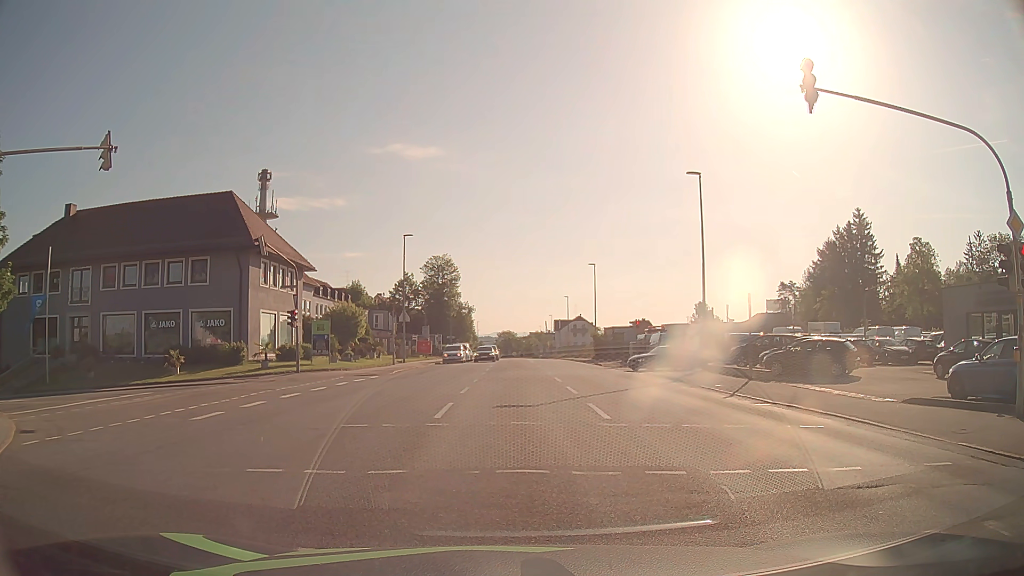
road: tertiary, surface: asphalt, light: Day
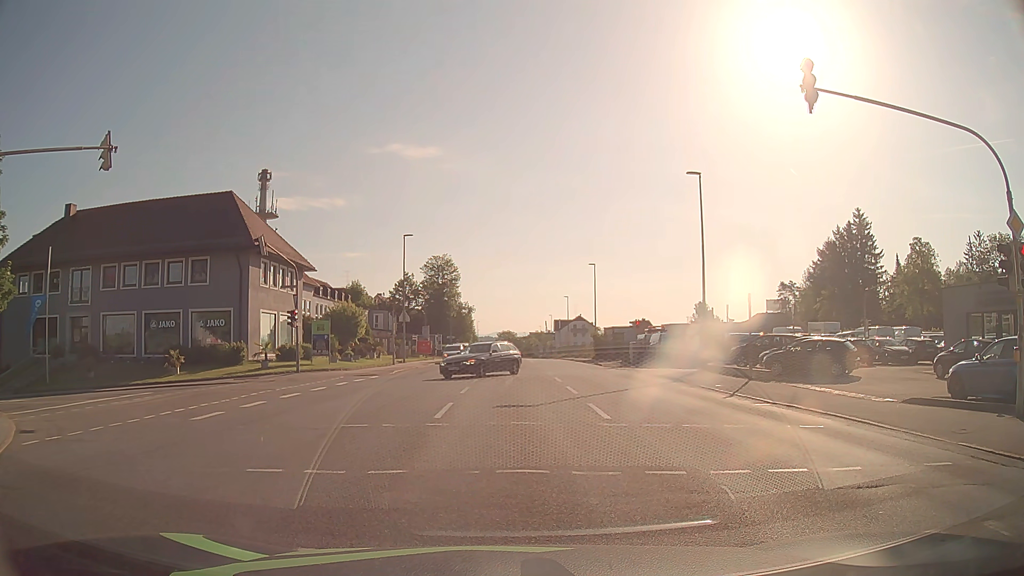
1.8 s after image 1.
(0.0, 0.0) m; 0°
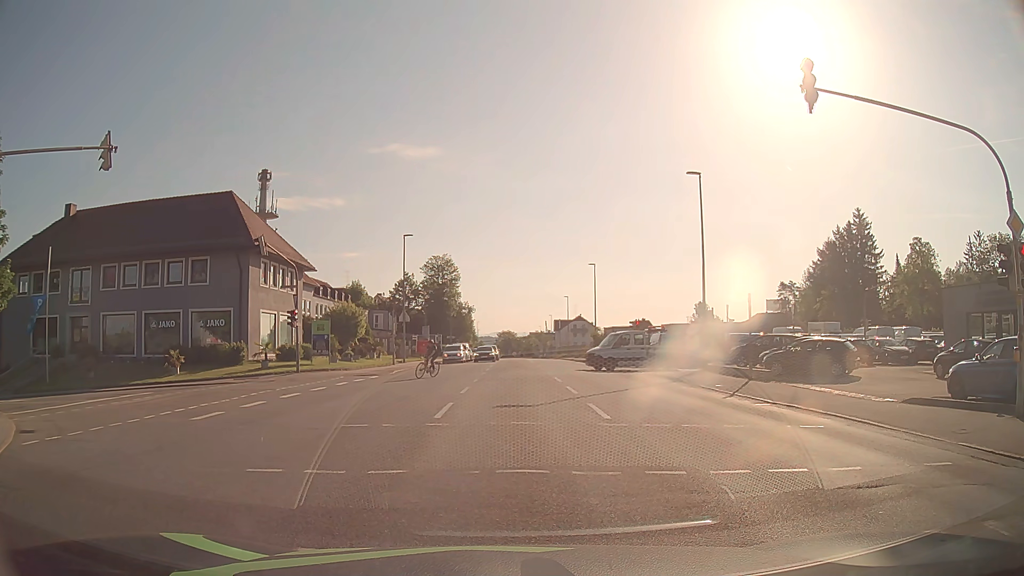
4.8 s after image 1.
(0.0, 0.0) m; 0°
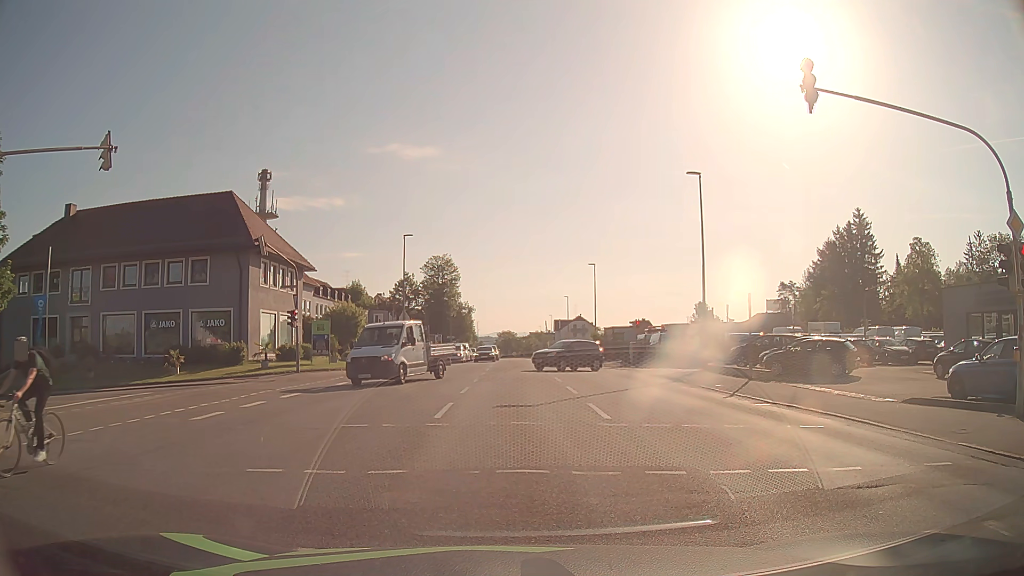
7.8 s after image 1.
(0.0, 0.0) m; 0°
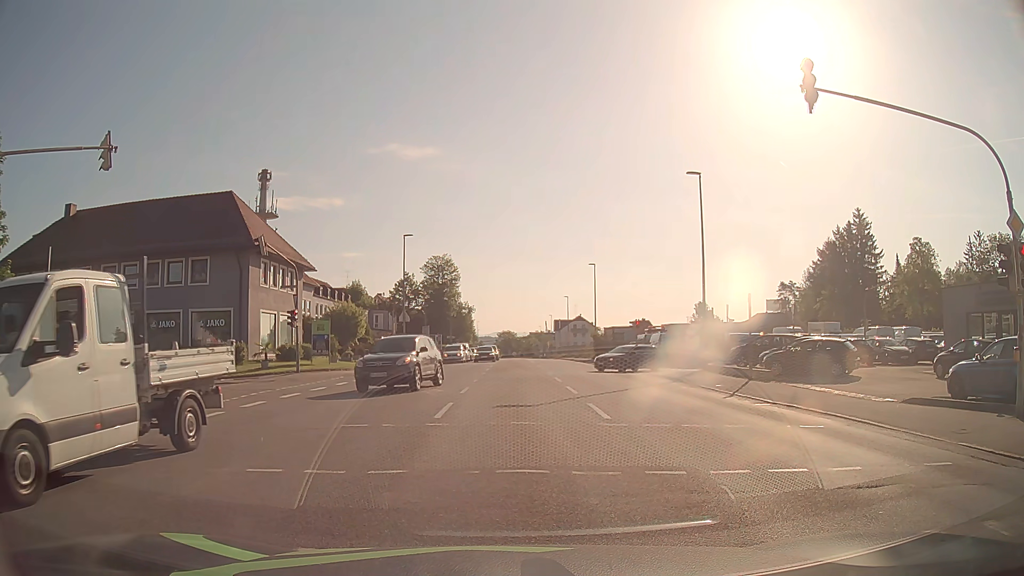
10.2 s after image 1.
(0.0, 0.0) m; 0°
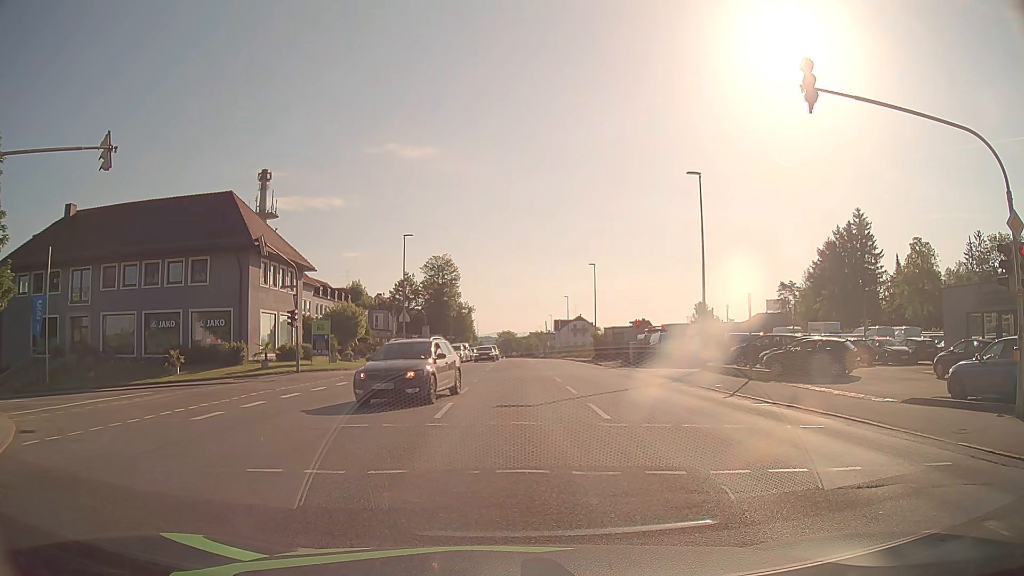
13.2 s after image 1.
(0.0, 0.0) m; 0°
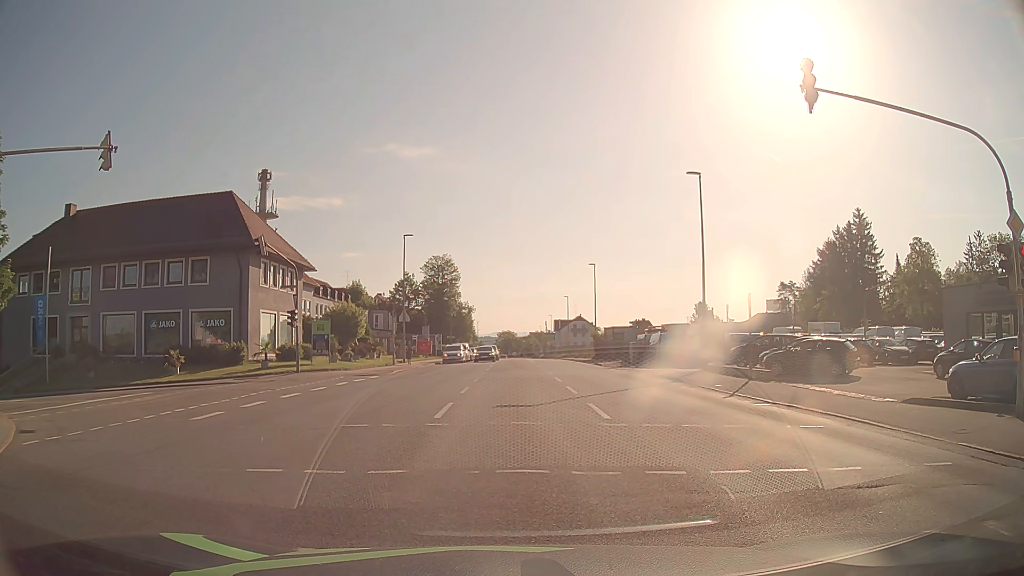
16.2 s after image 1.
(0.0, 0.0) m; 0°
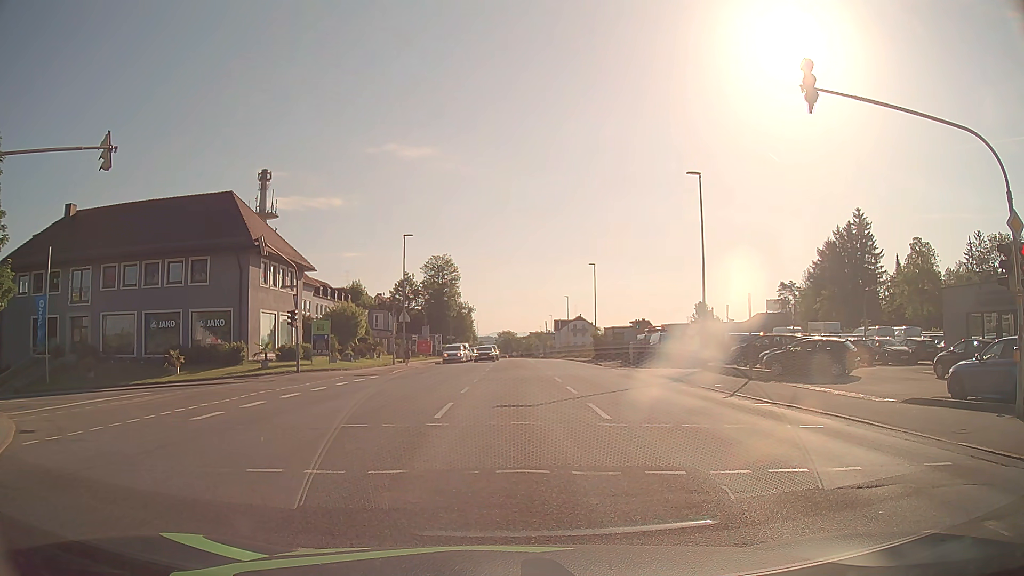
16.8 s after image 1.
(0.0, 0.0) m; 0°
